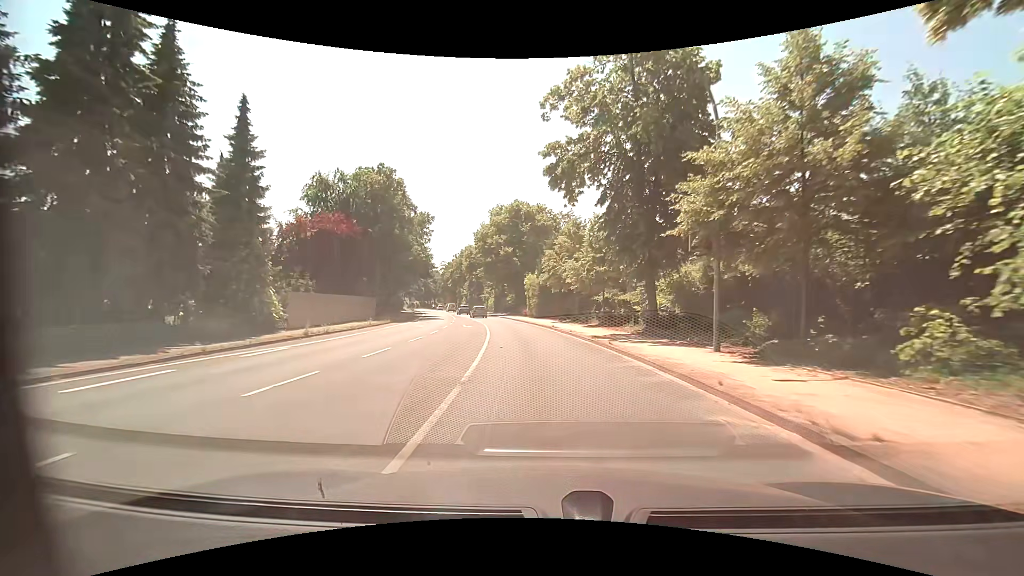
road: primary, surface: asphalt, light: Day
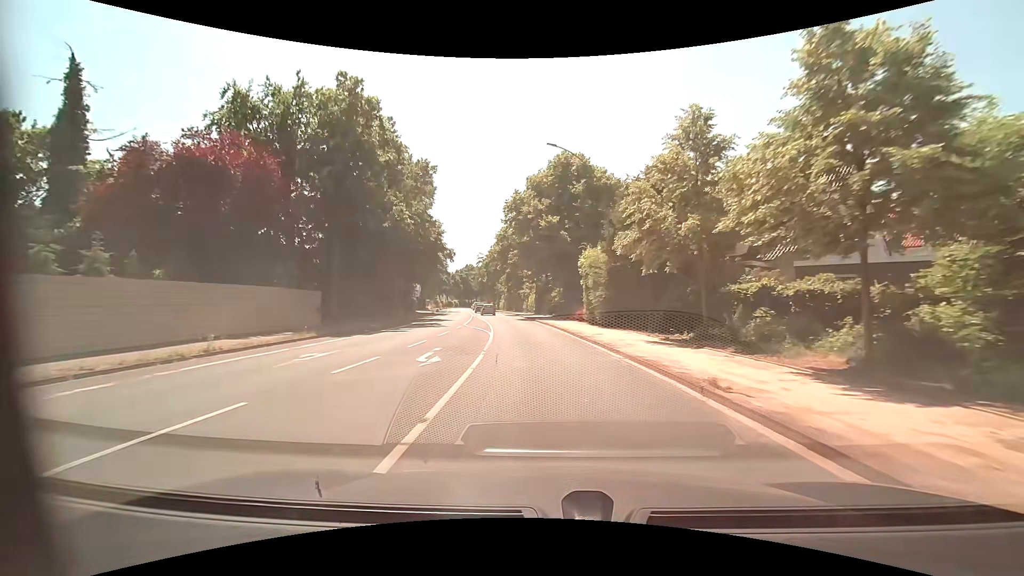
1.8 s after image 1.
(-1.0, +22.4) m; -5°
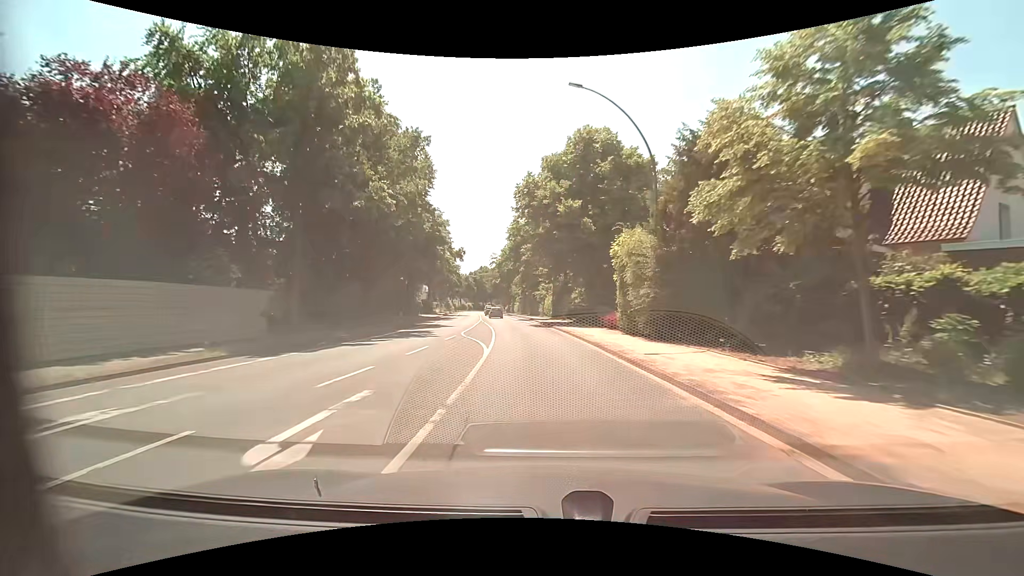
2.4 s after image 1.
(-0.2, +7.7) m; -1°
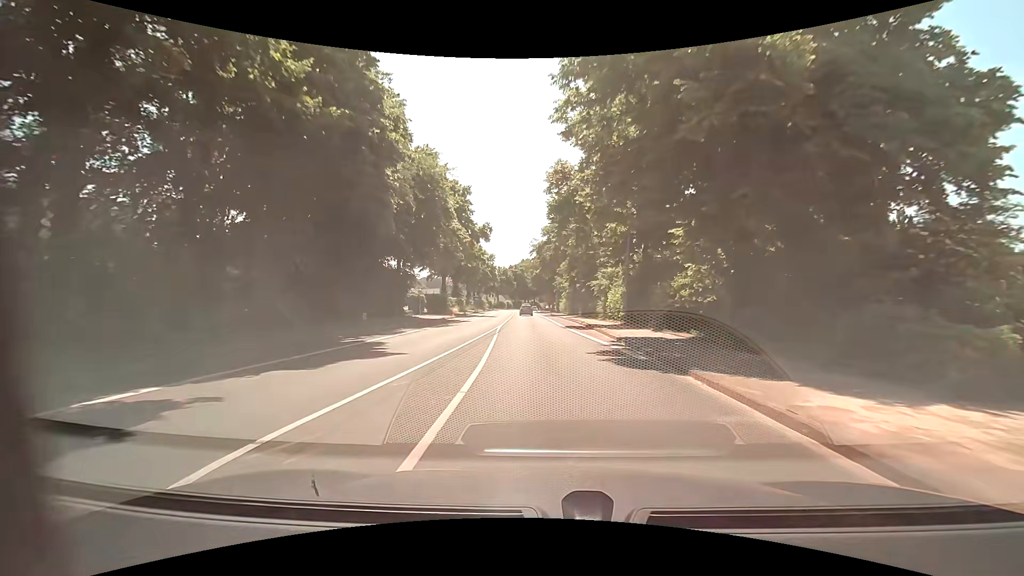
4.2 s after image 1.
(-1.4, +23.6) m; -6°
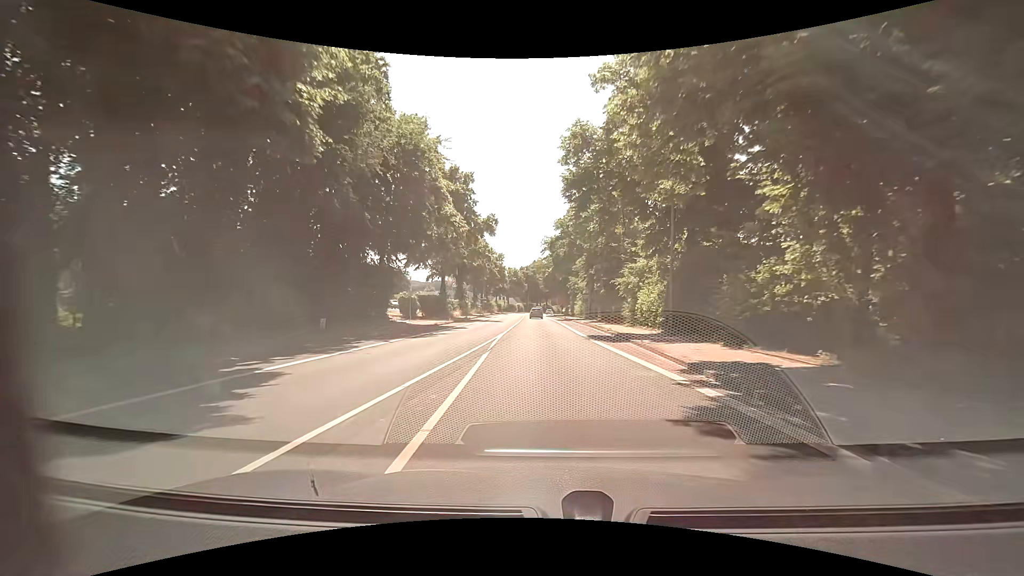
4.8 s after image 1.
(-0.1, +8.0) m; -1°
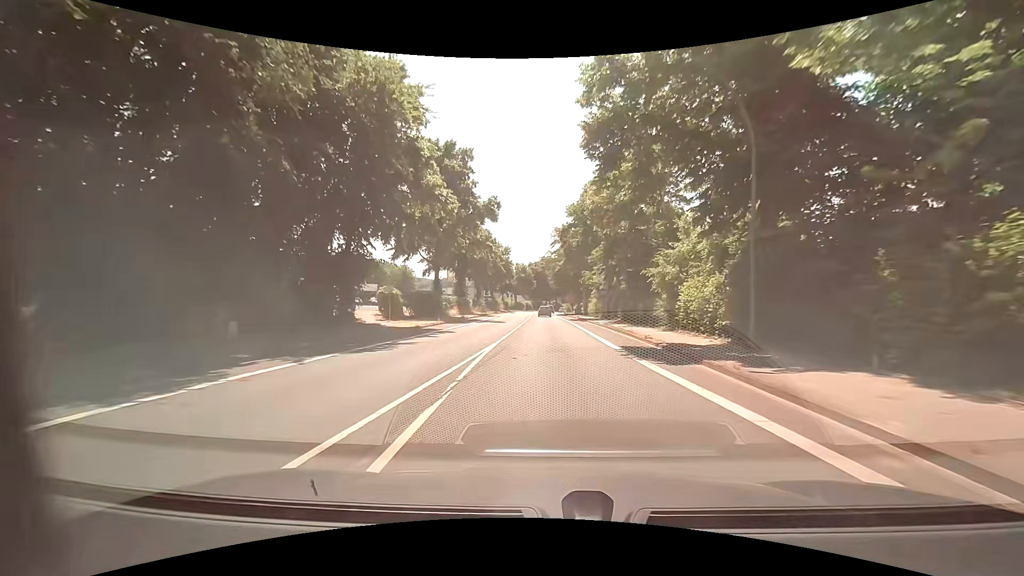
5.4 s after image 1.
(-0.1, +7.9) m; -1°
(0, +10) (0, +20) (0, +30) (0, +40) (0, +50) (0, +60) (0, +70) (-1, +80) (-1, +90) (-1, +100) m
